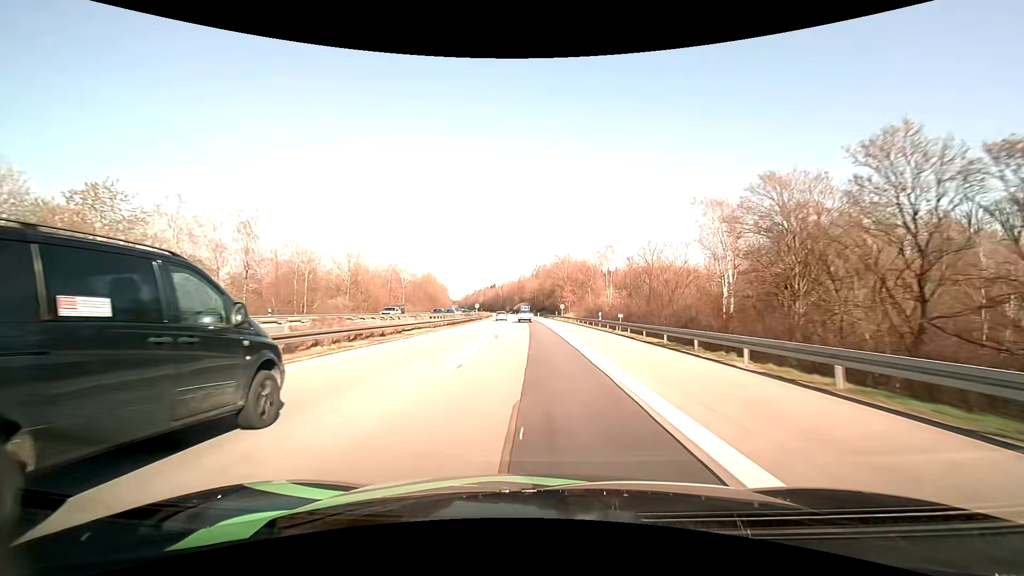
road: motorway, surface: asphalt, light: Day
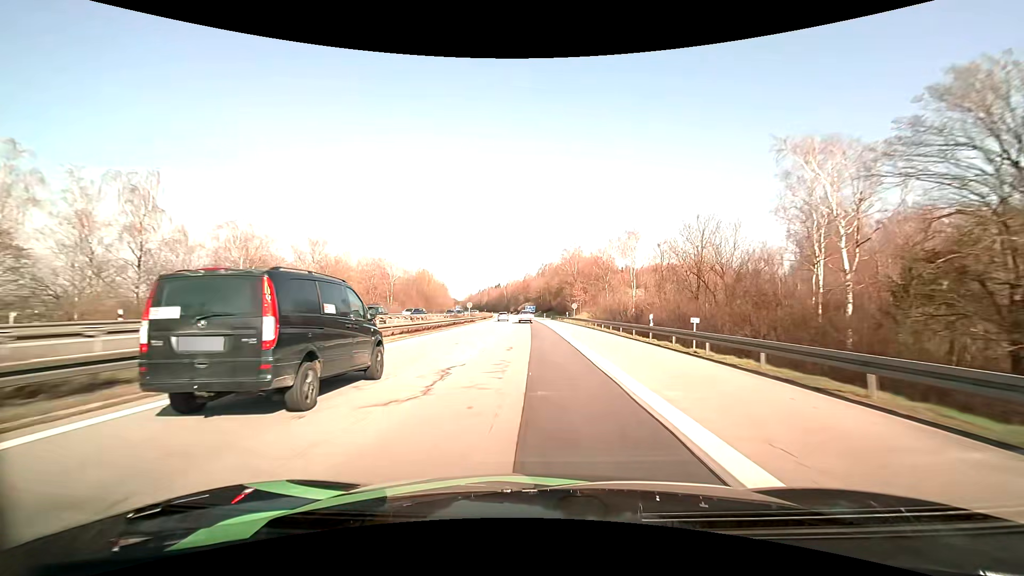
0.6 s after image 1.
(-0.1, +16.8) m; -1°
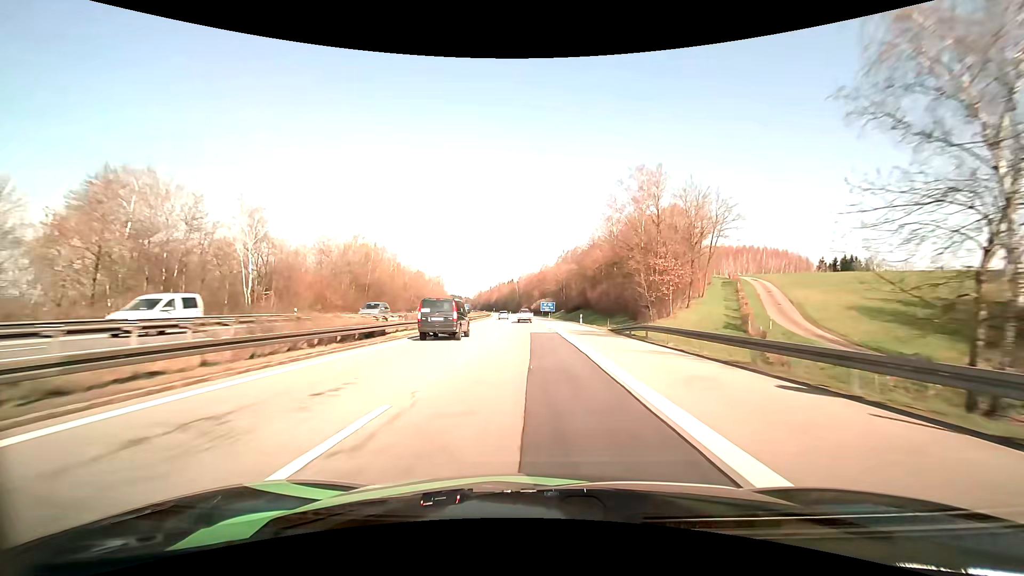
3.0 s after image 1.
(-1.2, +67.6) m; -2°
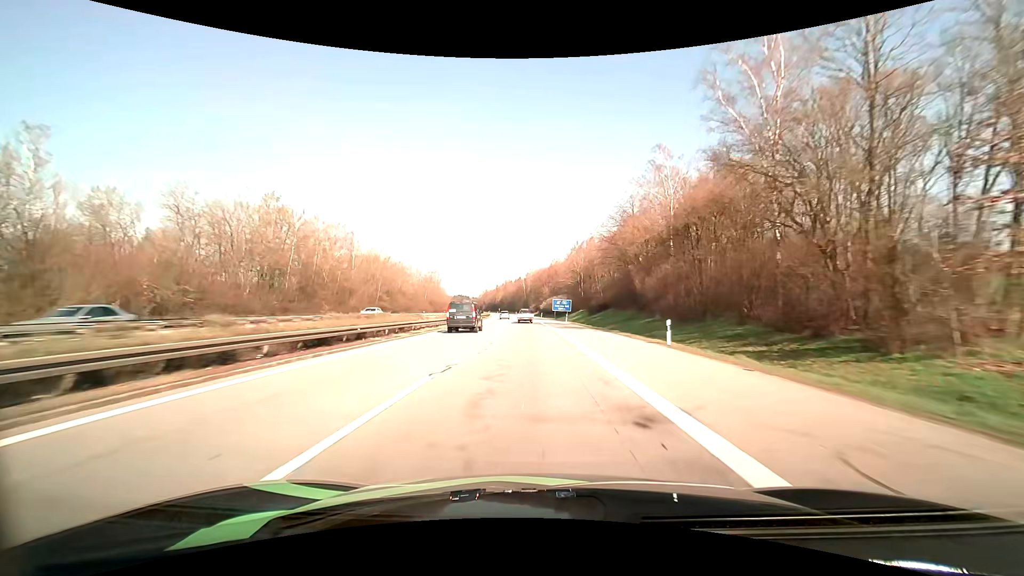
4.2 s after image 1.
(-0.3, +33.6) m; -1°
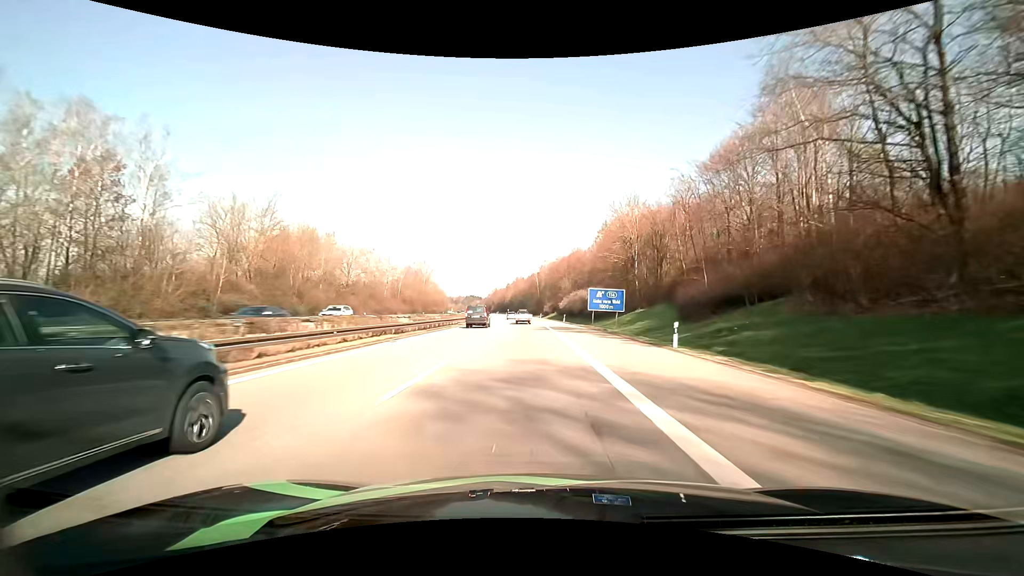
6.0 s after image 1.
(-0.7, +50.6) m; -2°
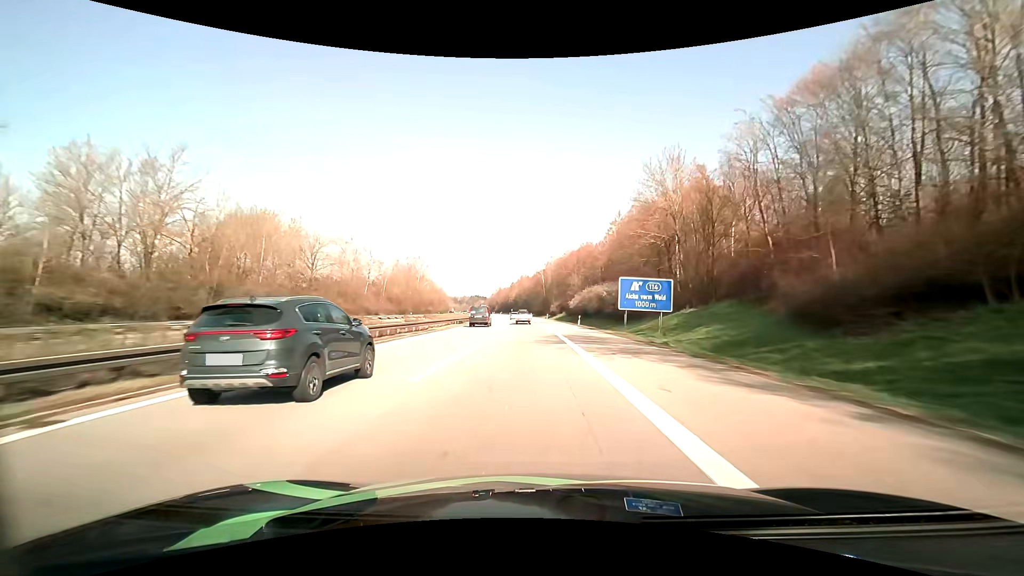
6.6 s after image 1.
(-0.1, +17.0) m; -1°
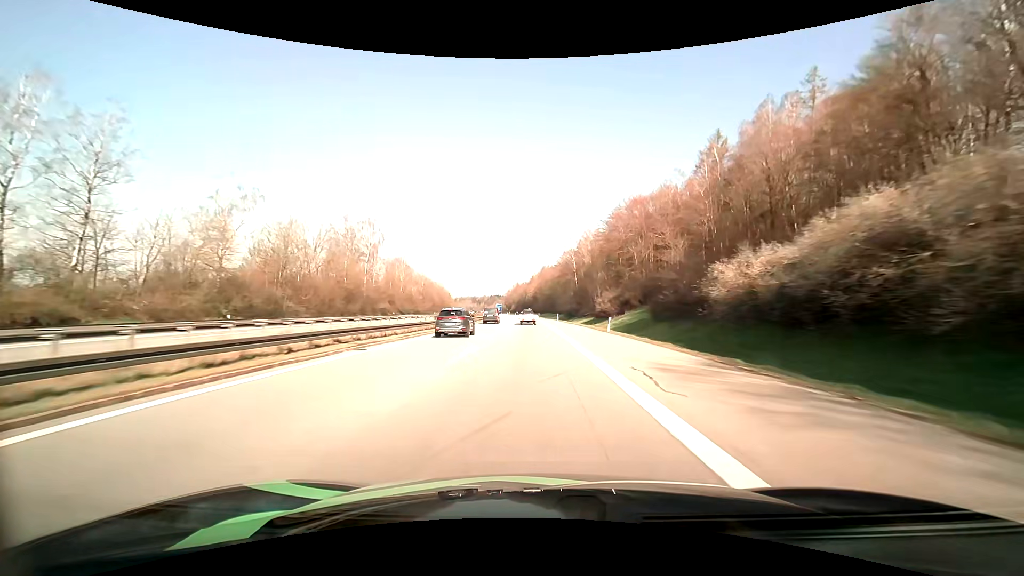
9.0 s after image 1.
(-1.5, +68.7) m; -3°
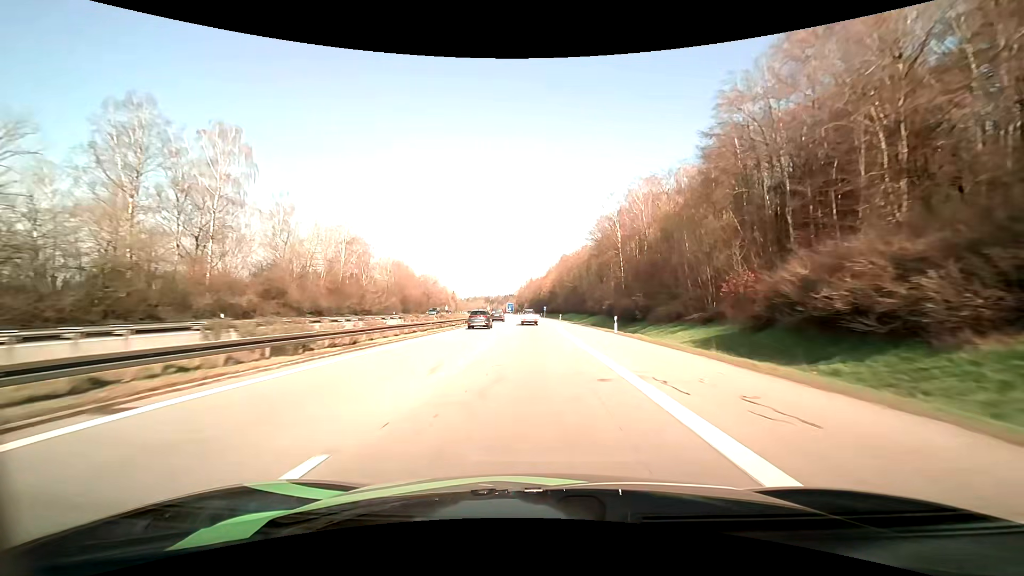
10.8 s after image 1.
(-0.9, +51.6) m; -2°
(0, +10) (0, +20) (0, +30) (0, +40) (-1, +50) (-1, +60) (-1, +70) (-2, +80) (-2, +90) (-3, +100) m
